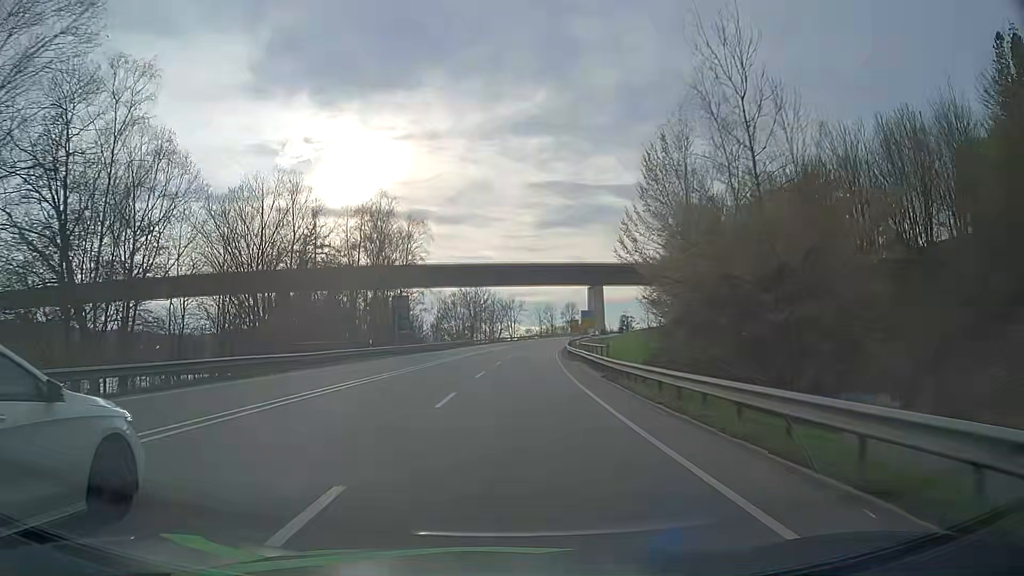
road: primary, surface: asphalt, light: Day
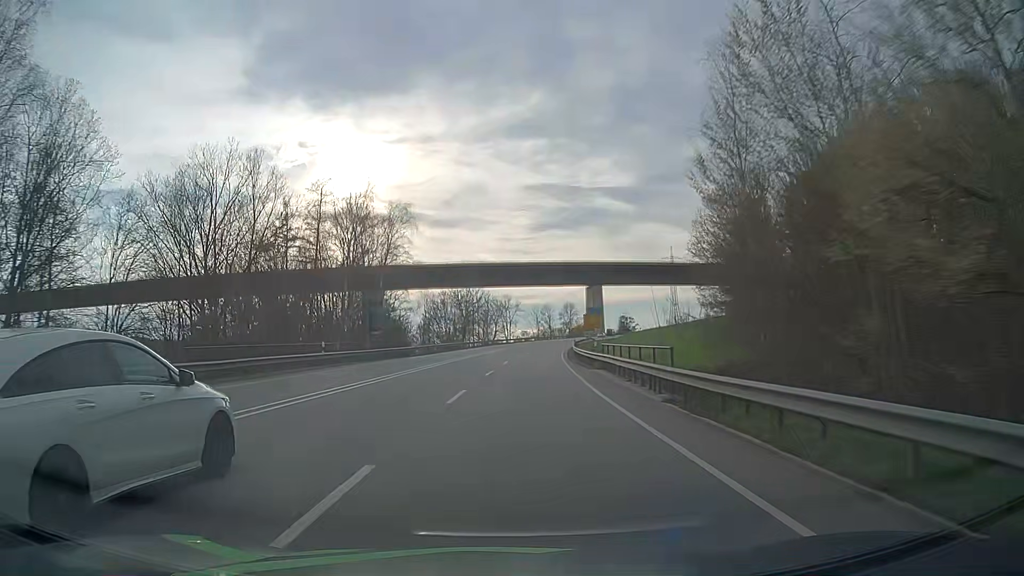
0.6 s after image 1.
(0.0, +10.9) m; 0°
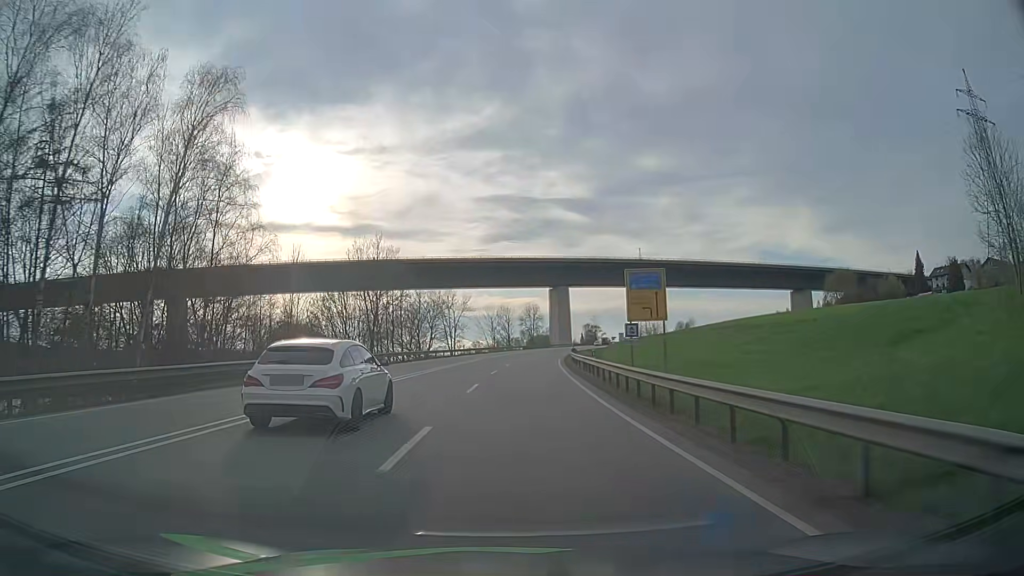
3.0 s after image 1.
(+1.4, +44.1) m; +4°
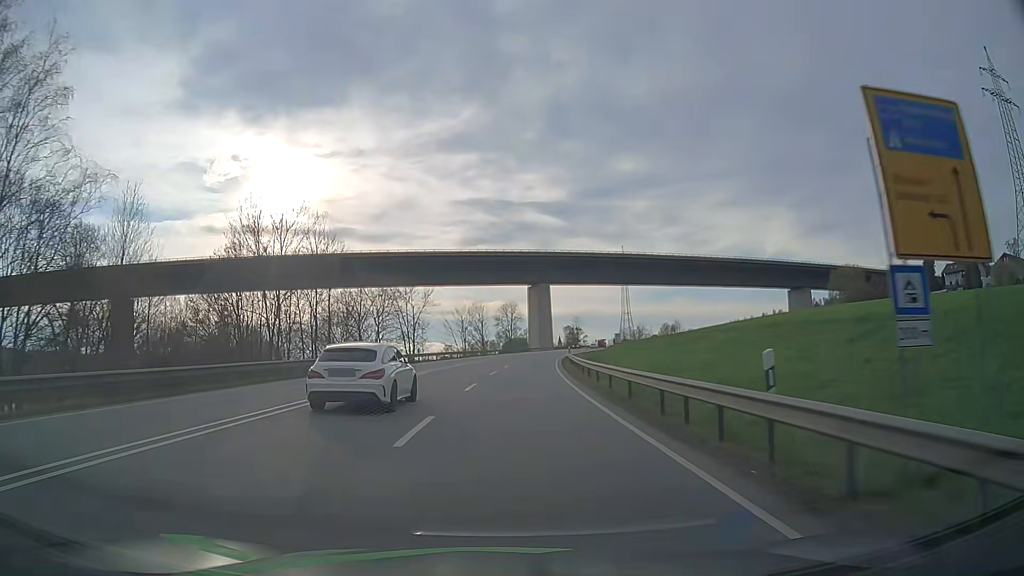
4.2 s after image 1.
(+0.4, +22.3) m; +2°
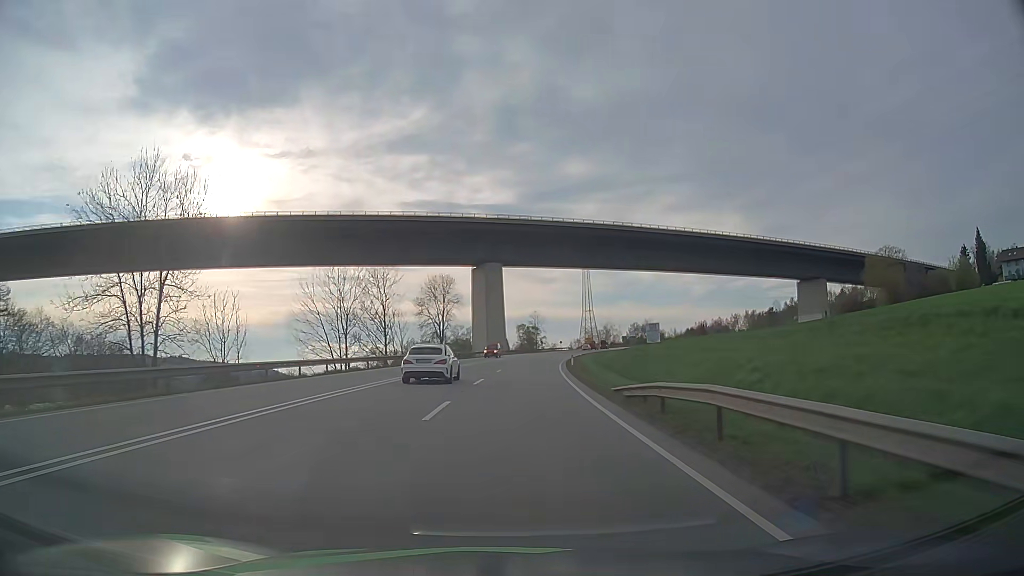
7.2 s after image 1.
(+2.0, +56.6) m; +4°
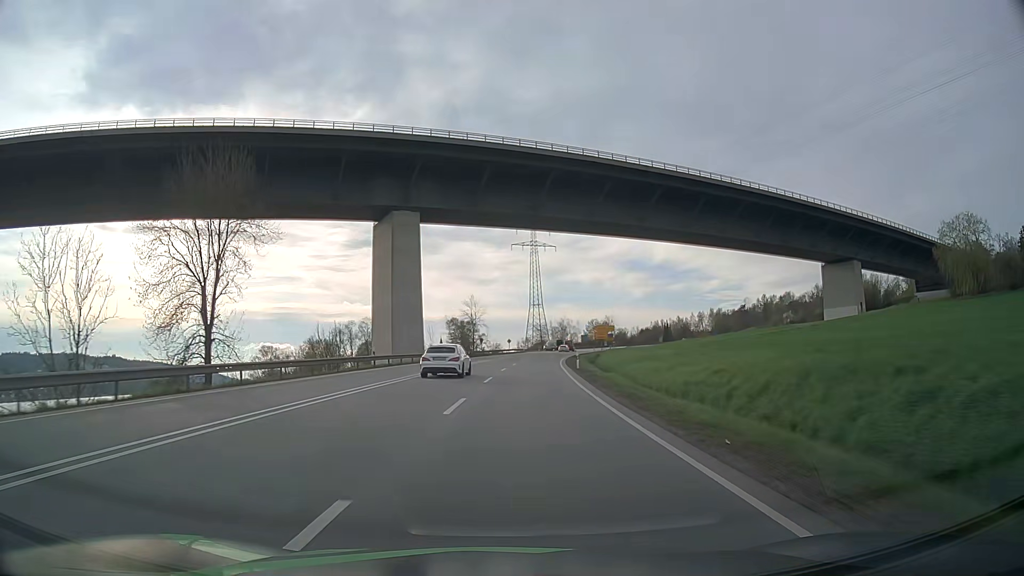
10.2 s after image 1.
(+2.5, +58.6) m; +5°
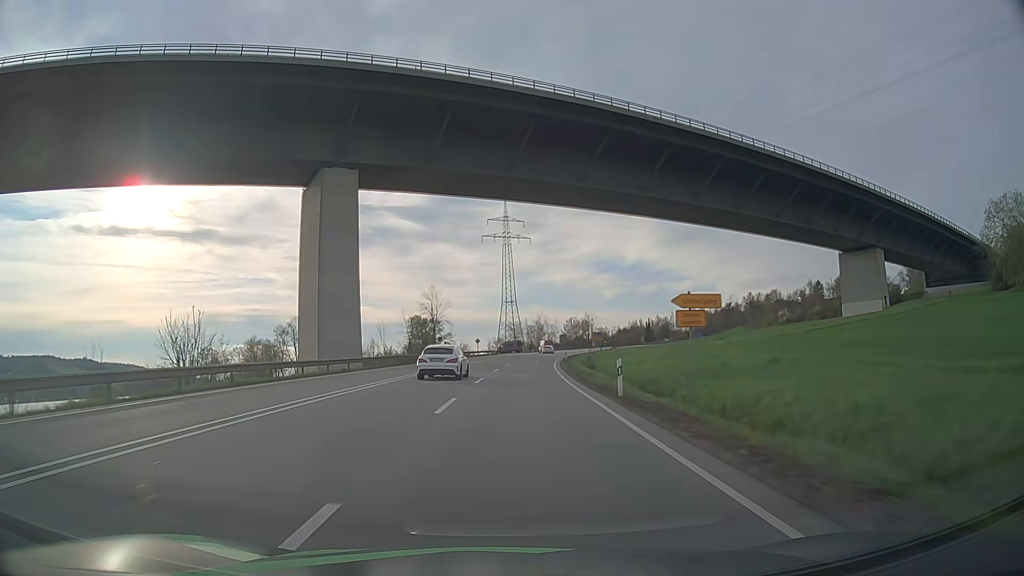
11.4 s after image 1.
(+0.5, +24.0) m; +2°
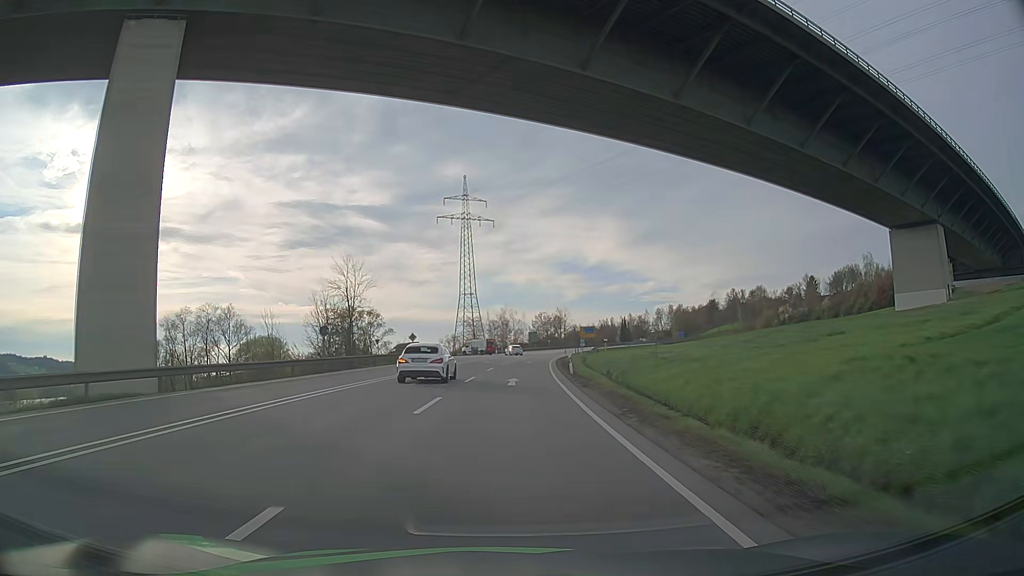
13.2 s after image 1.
(+1.0, +36.1) m; +3°
(0, +10) (0, +20) (+1, +30) (+1, +40) (+2, +50) (+2, +60) (+3, +70) (+4, +80) (+5, +90) (+7, +100) m
